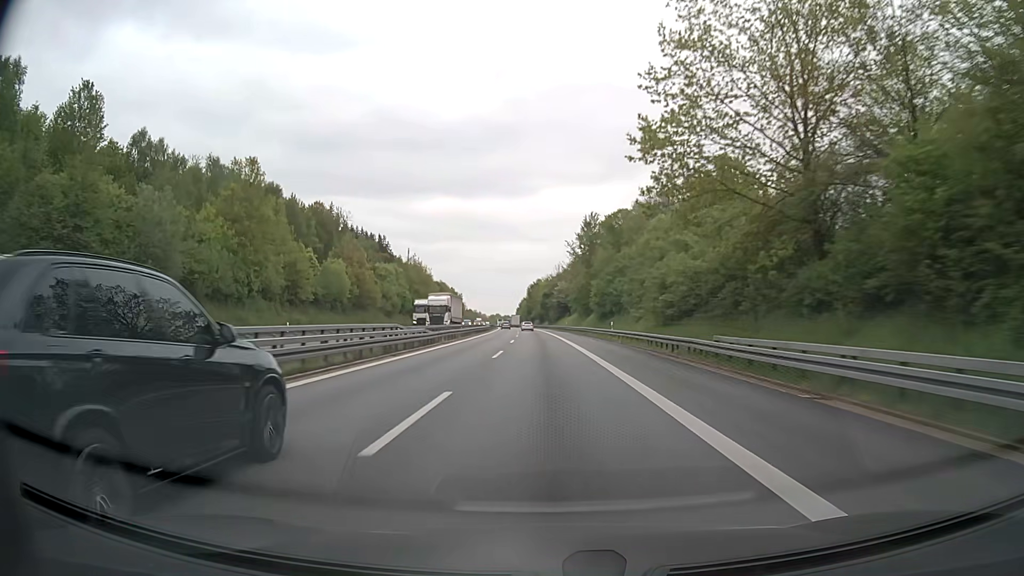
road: motorway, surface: asphalt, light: Day
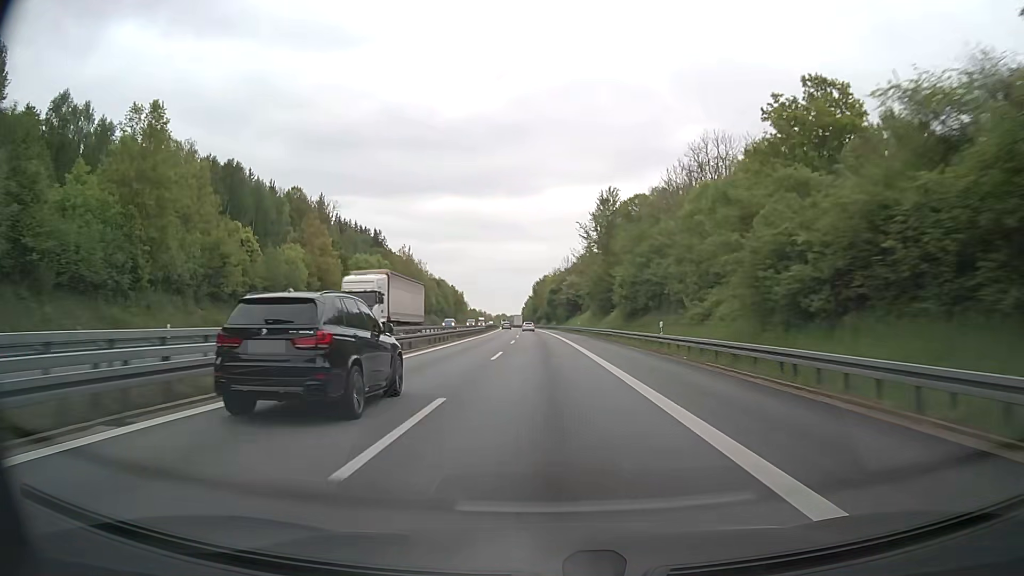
(-0.1, +19.1) m; -1°
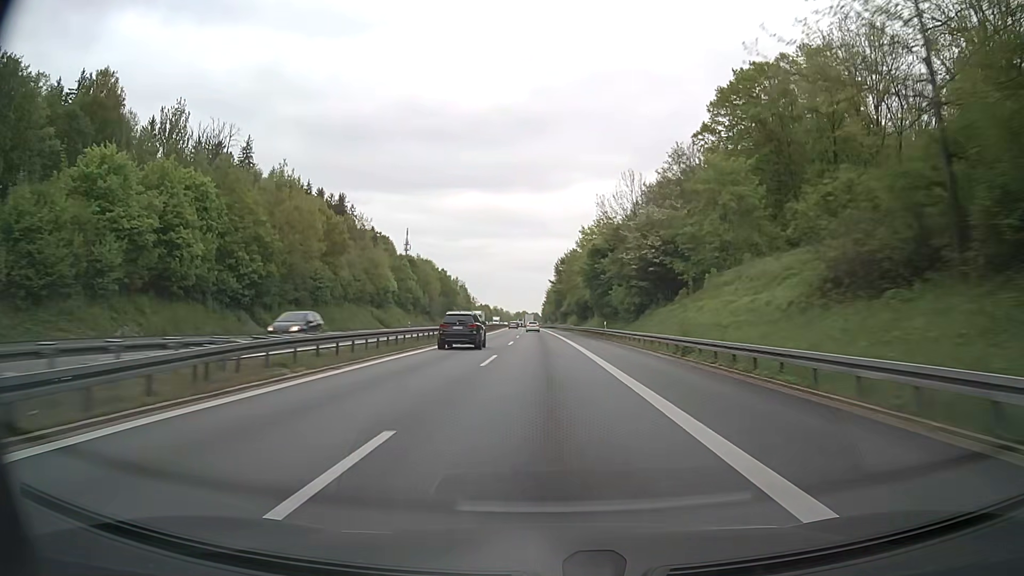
(-1.1, +76.3) m; -2°
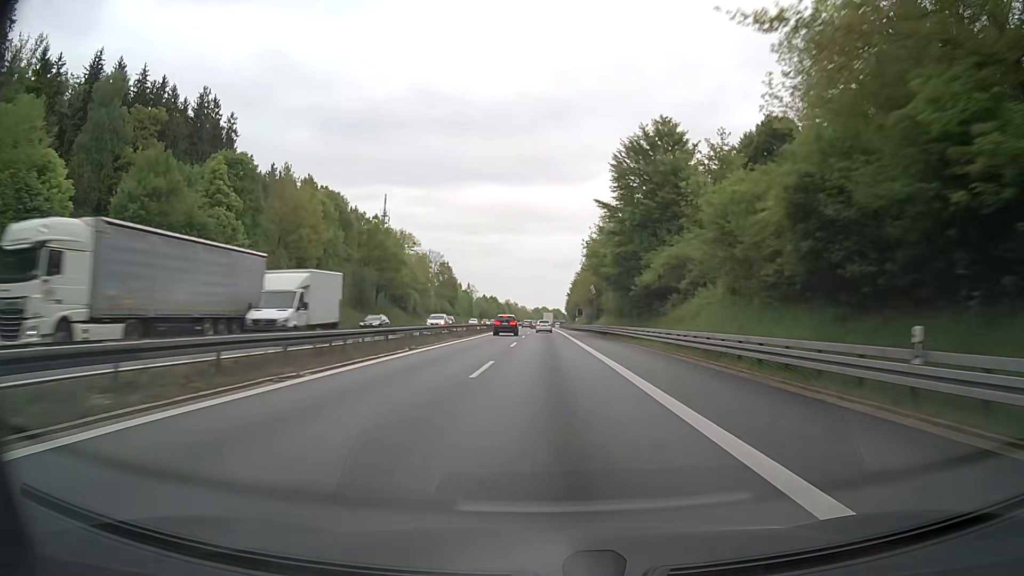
(-1.6, +95.4) m; -2°
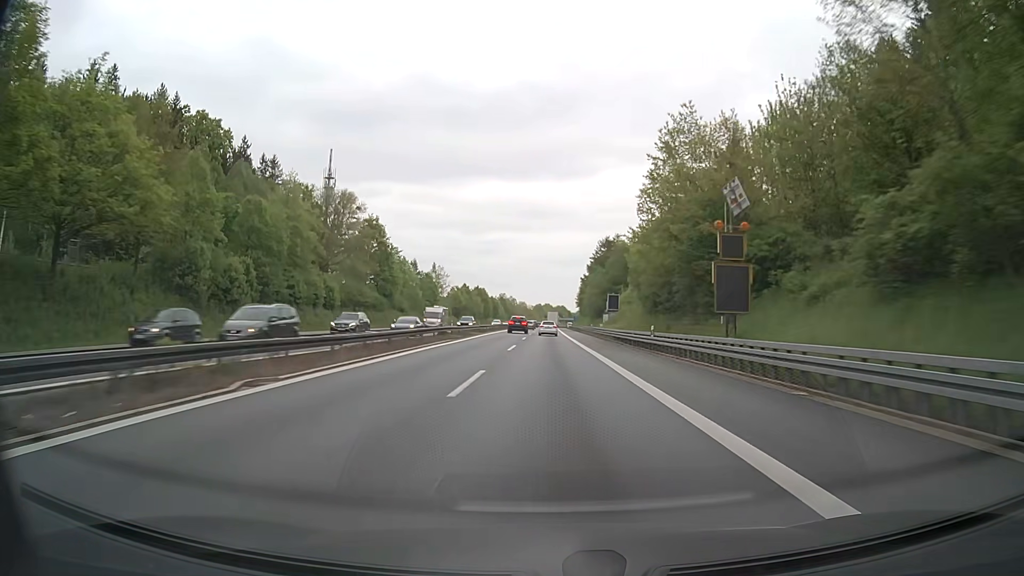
(-0.2, +76.3) m; 0°
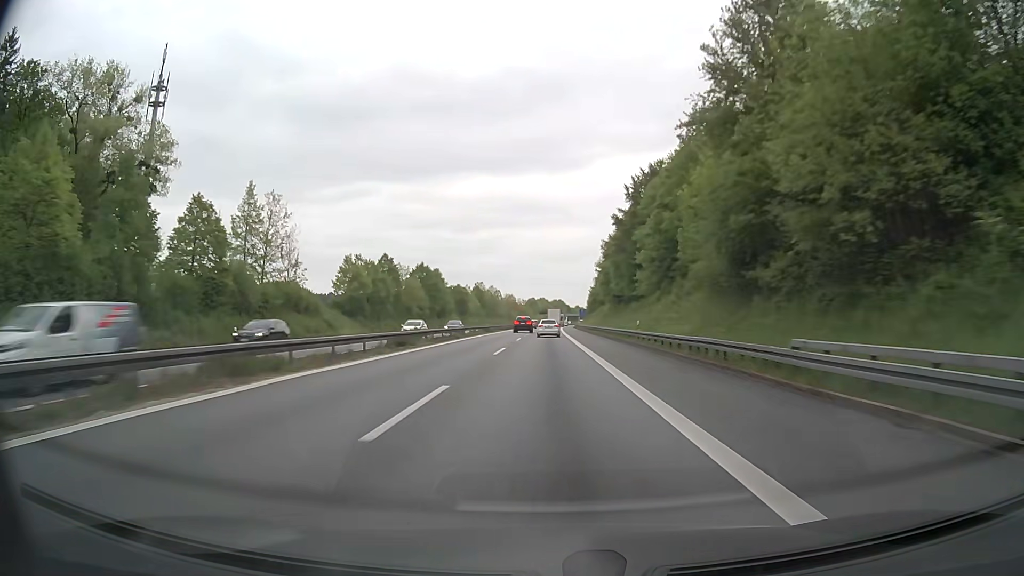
(+0.4, +95.0) m; 0°
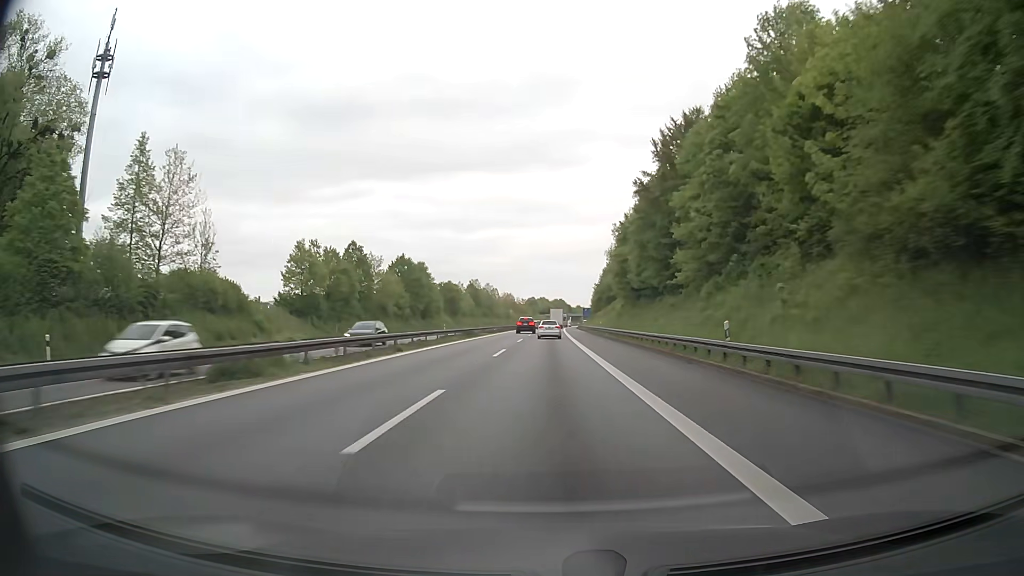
(0.0, +18.8) m; 0°
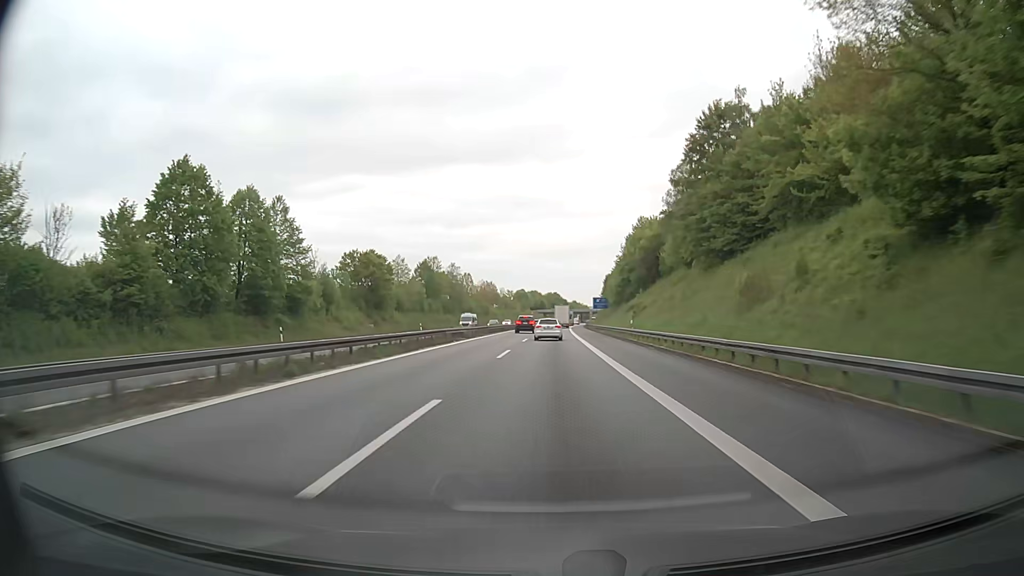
(+0.5, +74.0) m; +1°
(0, +10) (0, +20) (0, +30) (0, +40) (0, +50) (0, +60) (+1, +70) (+1, +80) (+1, +90) (+1, +100) m
